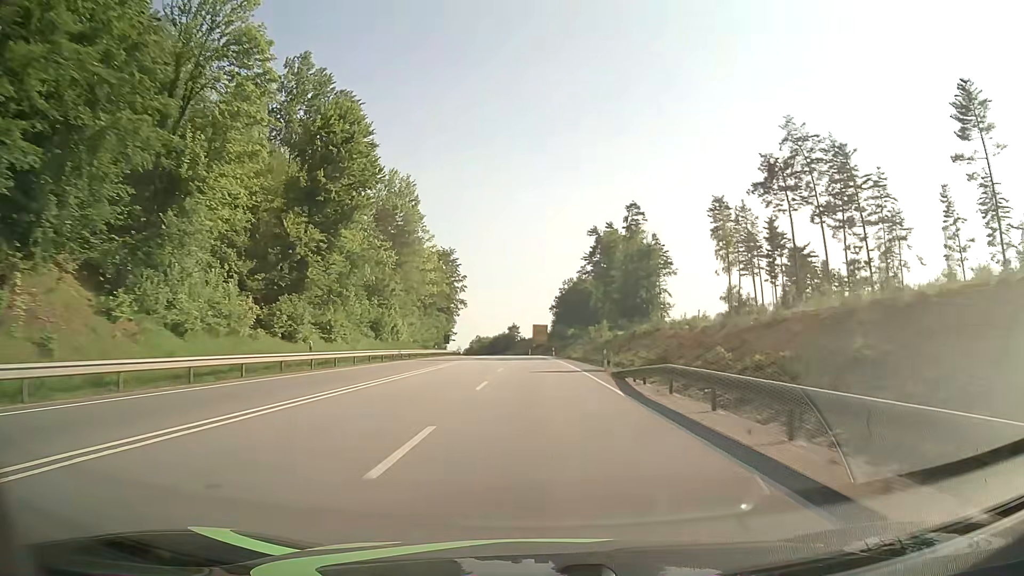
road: primary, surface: asphalt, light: Day
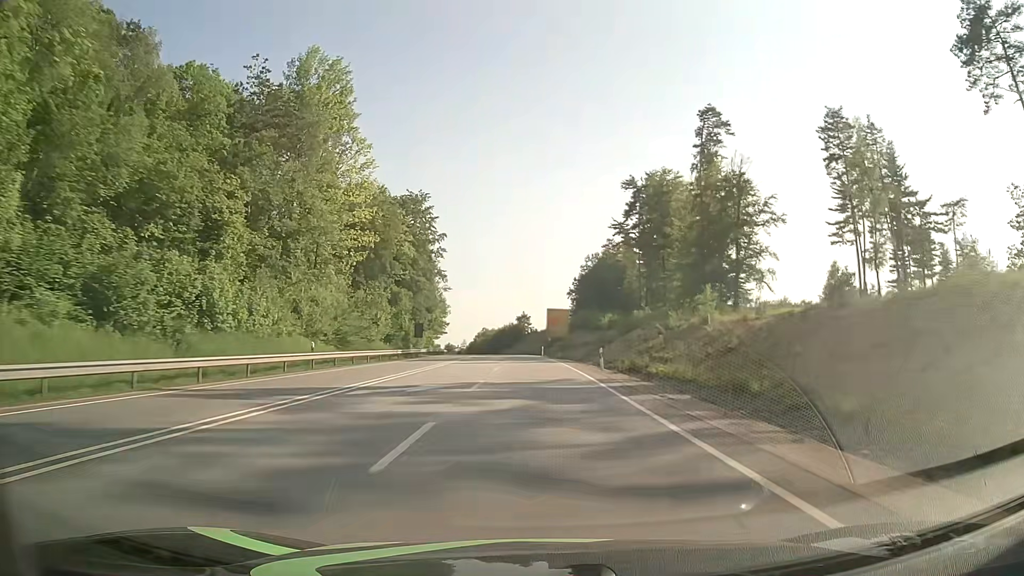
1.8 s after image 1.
(-0.3, +47.7) m; -1°
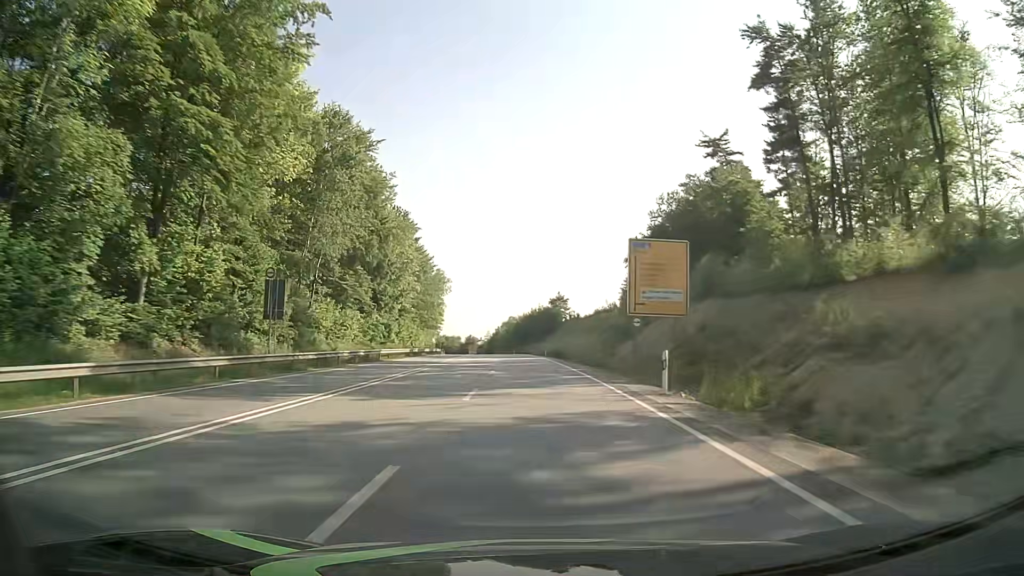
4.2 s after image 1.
(-1.4, +63.7) m; -3°
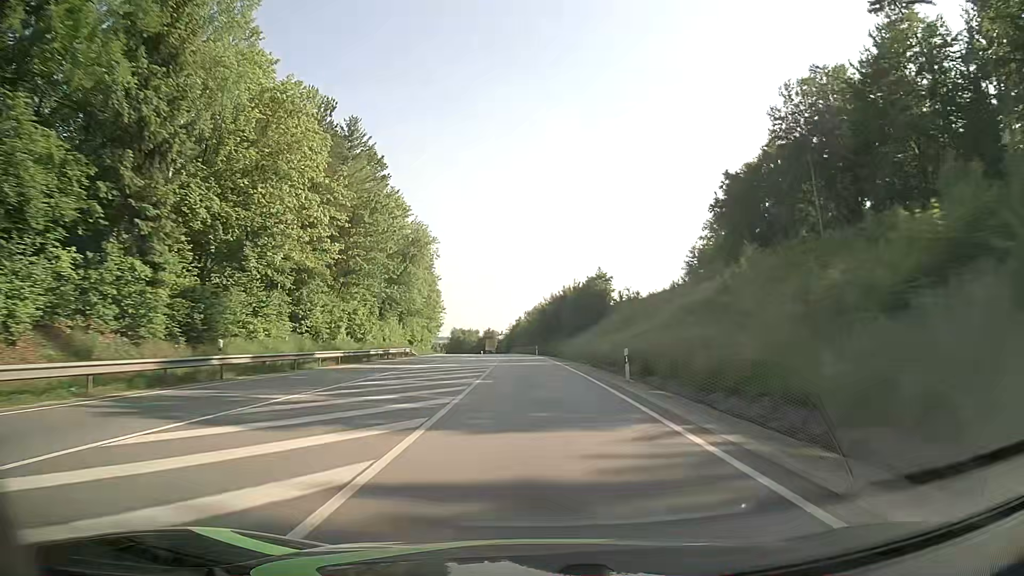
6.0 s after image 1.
(-1.0, +47.9) m; -3°
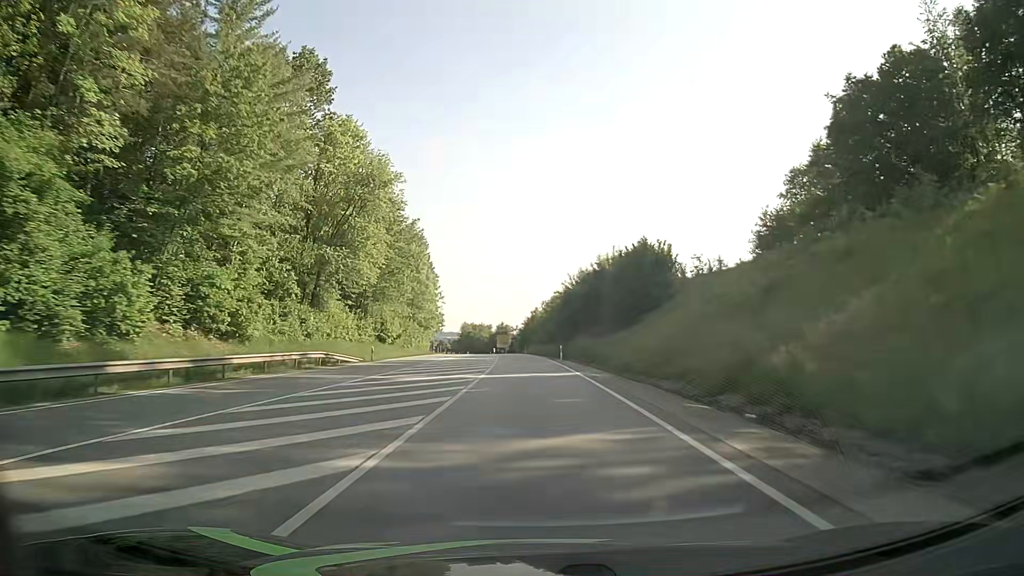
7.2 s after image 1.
(-0.3, +31.8) m; -1°
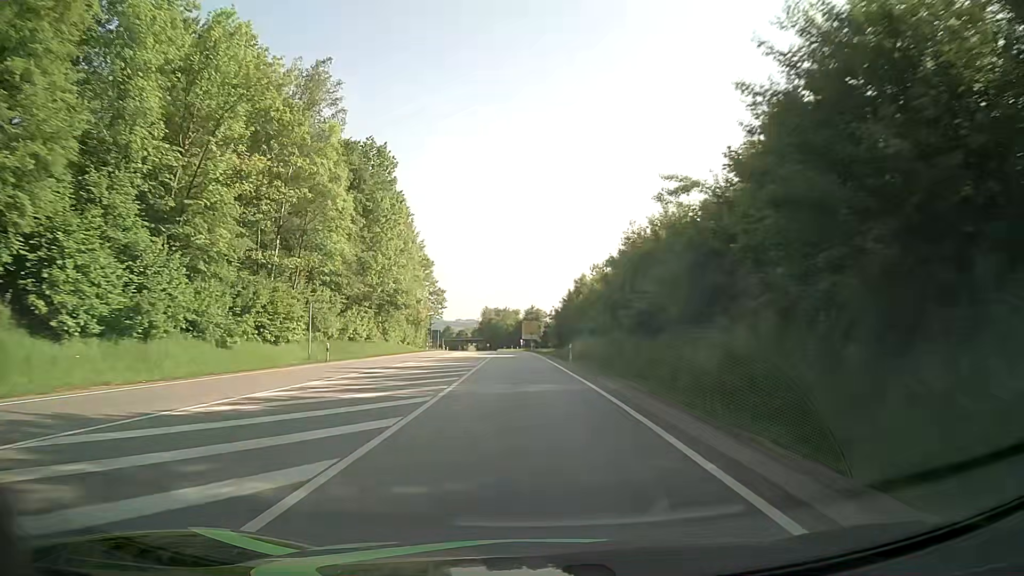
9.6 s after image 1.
(-1.3, +61.8) m; -3°
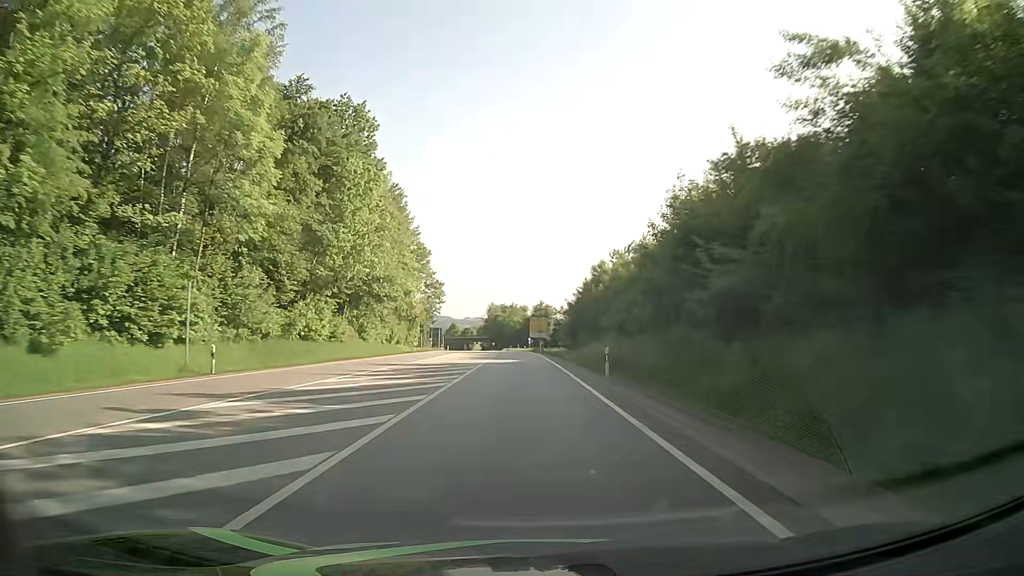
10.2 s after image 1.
(-0.1, +14.9) m; -1°
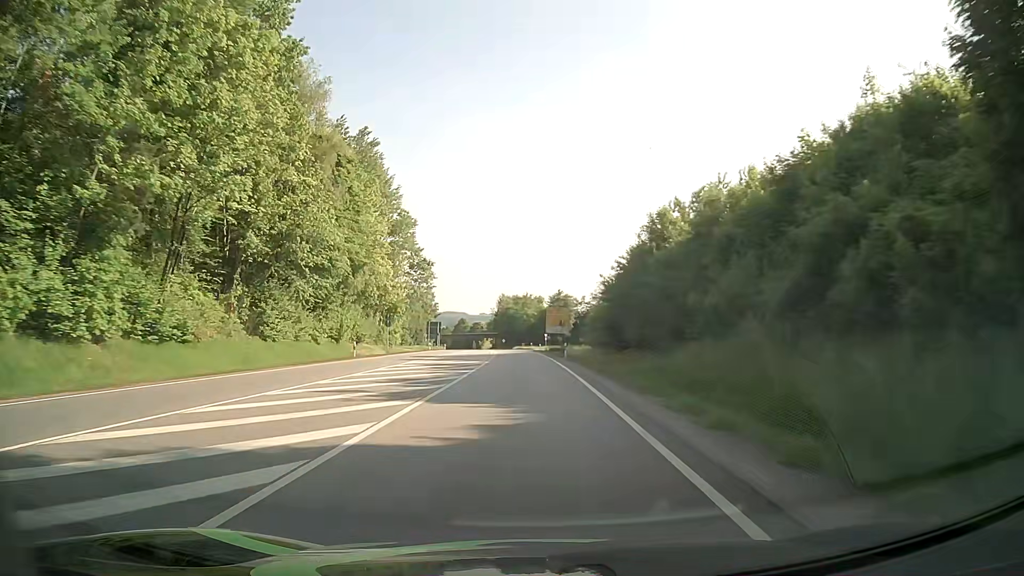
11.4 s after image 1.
(-0.3, +29.0) m; -1°
(0, +10) (0, +20) (0, +30) (-1, +40) (-1, +50) (-1, +60) (-2, +70) (-2, +80) (-3, +90) (-4, +100) m
